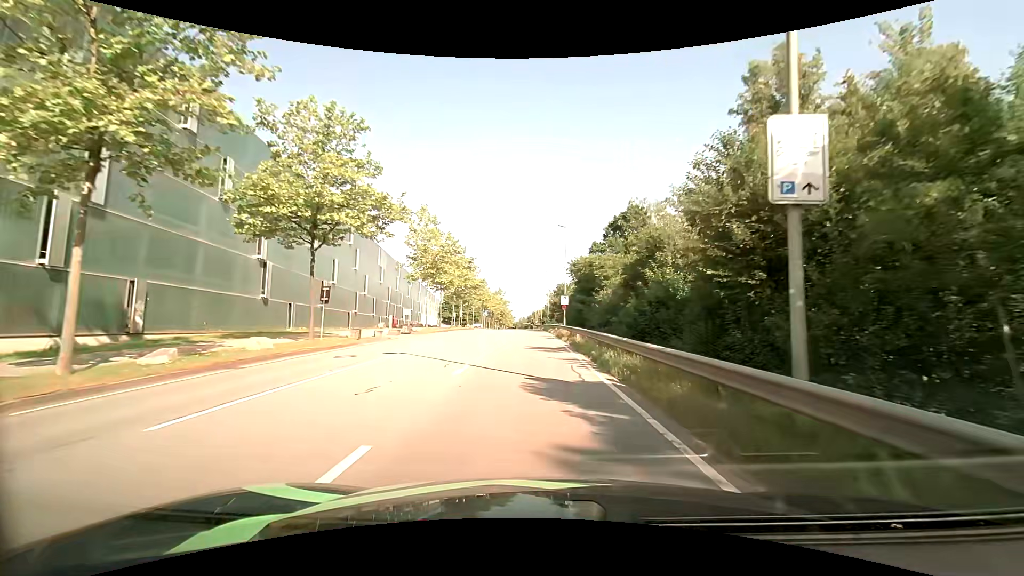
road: secondary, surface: asphalt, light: Day
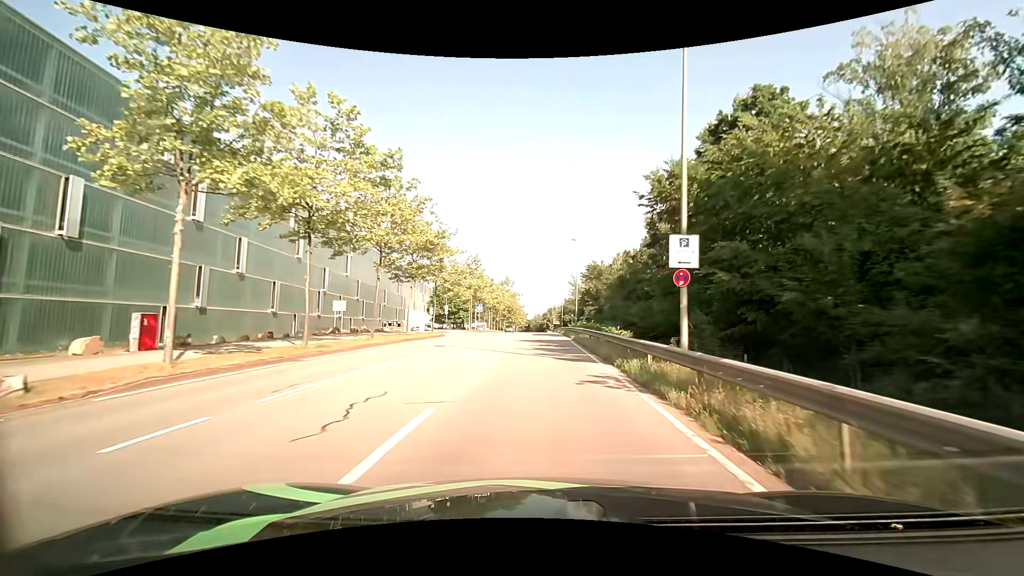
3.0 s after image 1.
(-0.6, +34.1) m; -2°
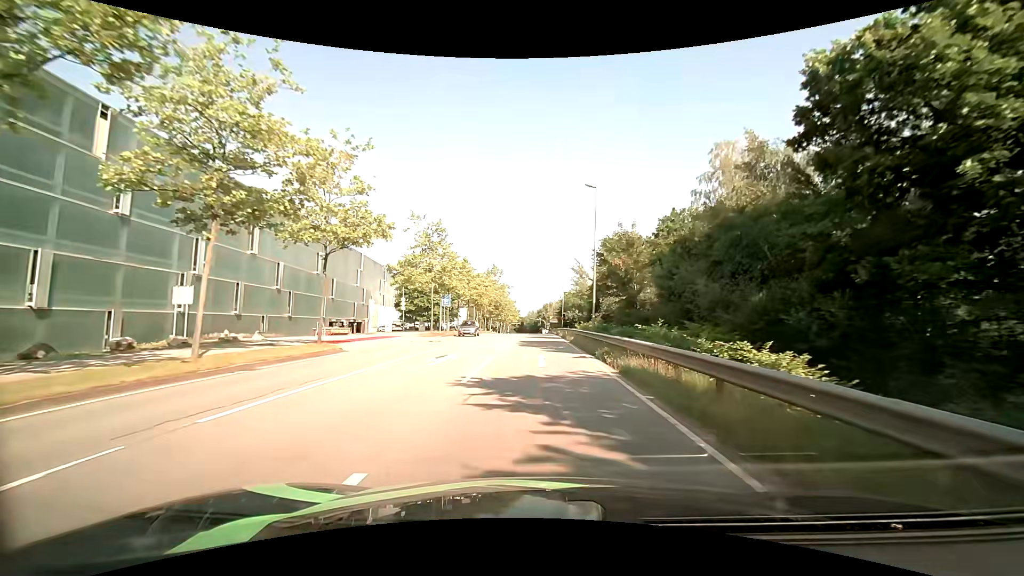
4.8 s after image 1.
(+0.2, +21.0) m; 0°
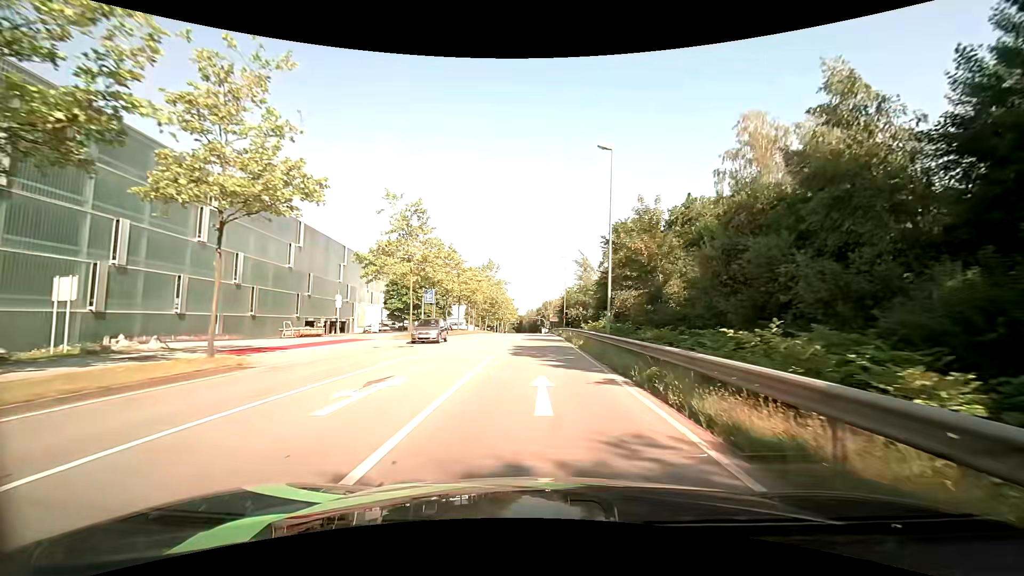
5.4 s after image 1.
(+0.1, +7.0) m; 0°
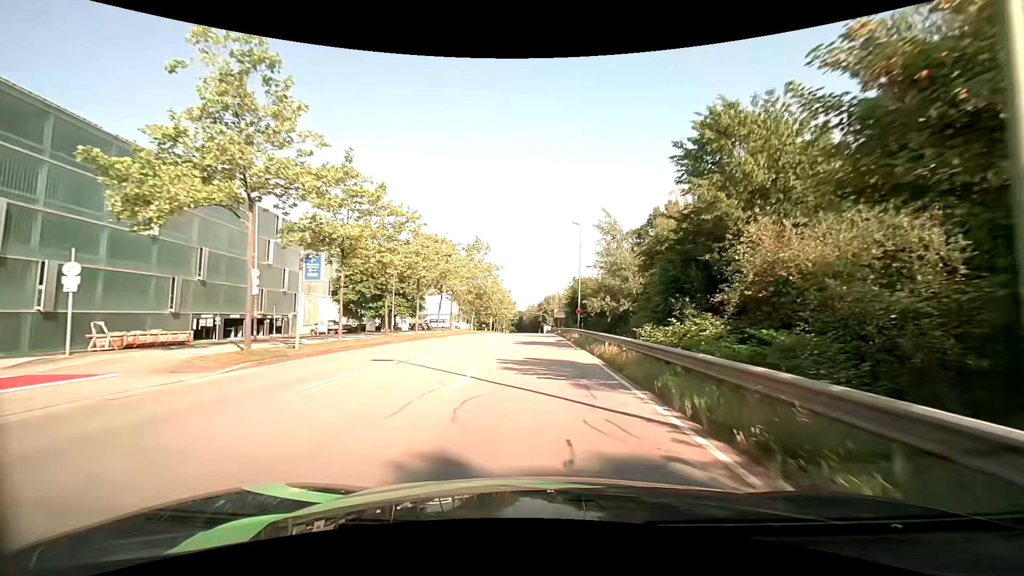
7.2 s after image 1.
(+0.2, +20.8) m; 0°
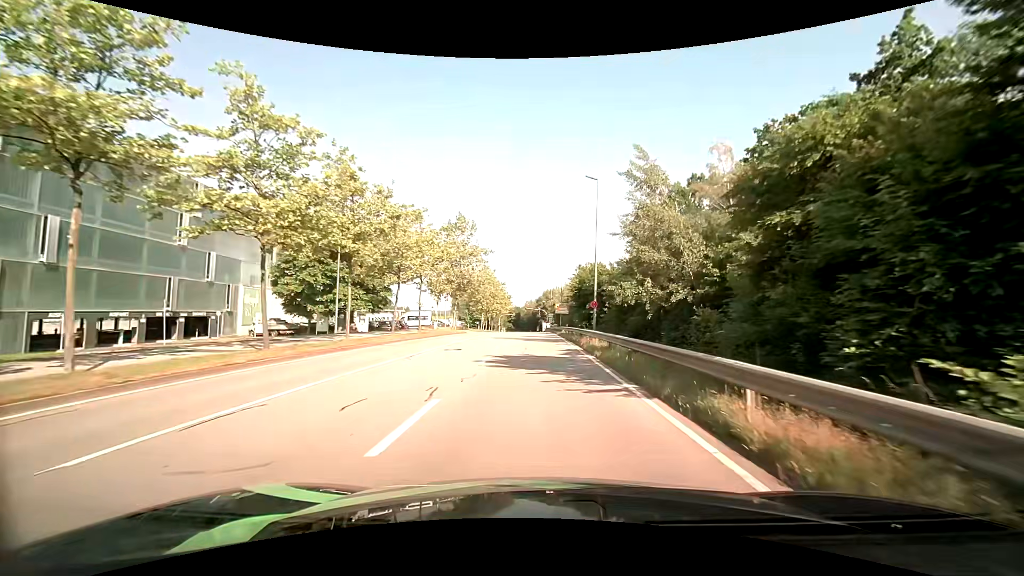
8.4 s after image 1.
(+0.1, +13.5) m; 0°
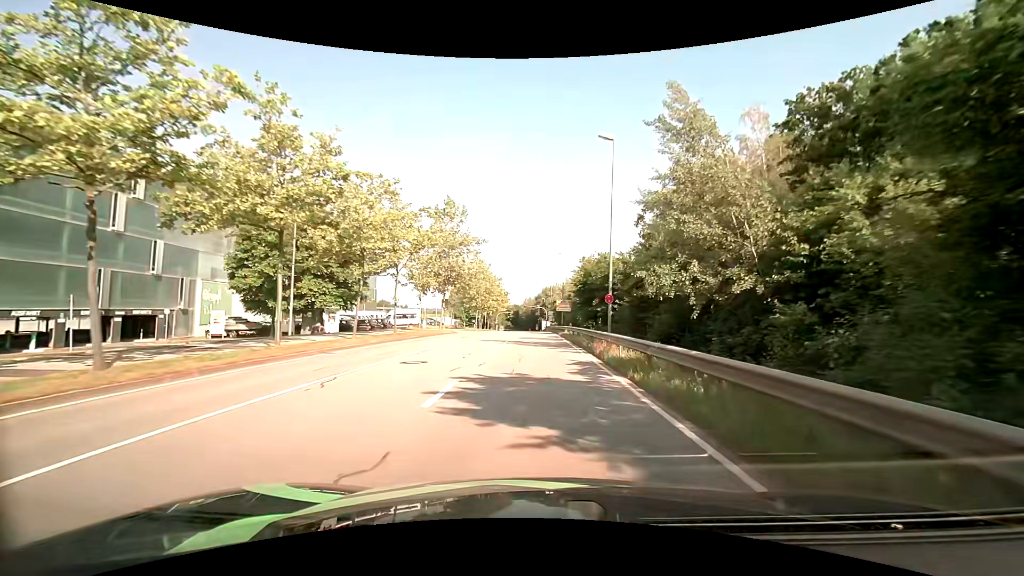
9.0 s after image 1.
(0.0, +6.6) m; 0°
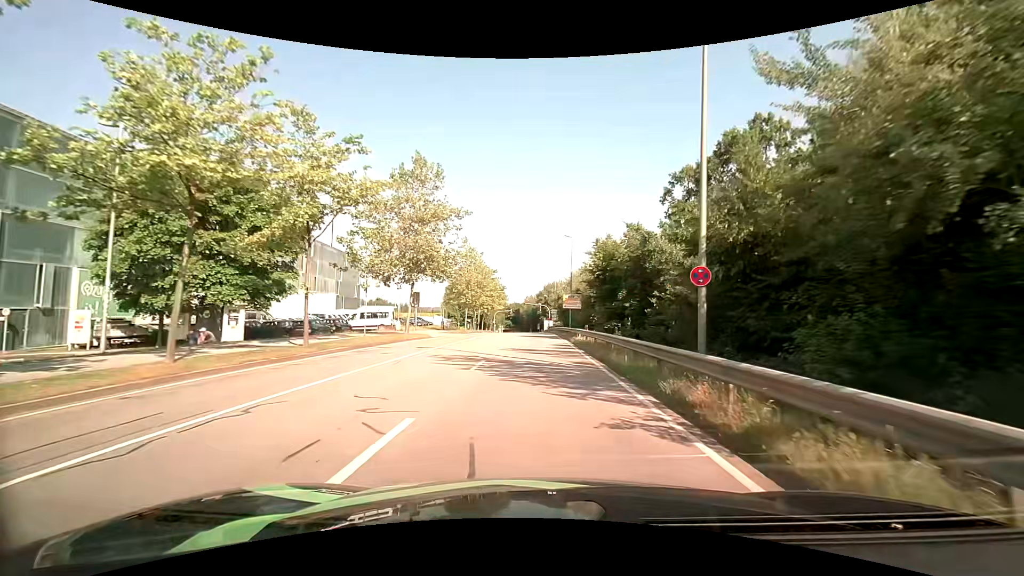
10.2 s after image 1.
(0.0, +13.0) m; 0°
(0, +10) (0, +20) (0, +30) (0, +40) (0, +50) (0, +60) (0, +70) (-1, +80) (-1, +90) (-1, +100) m
